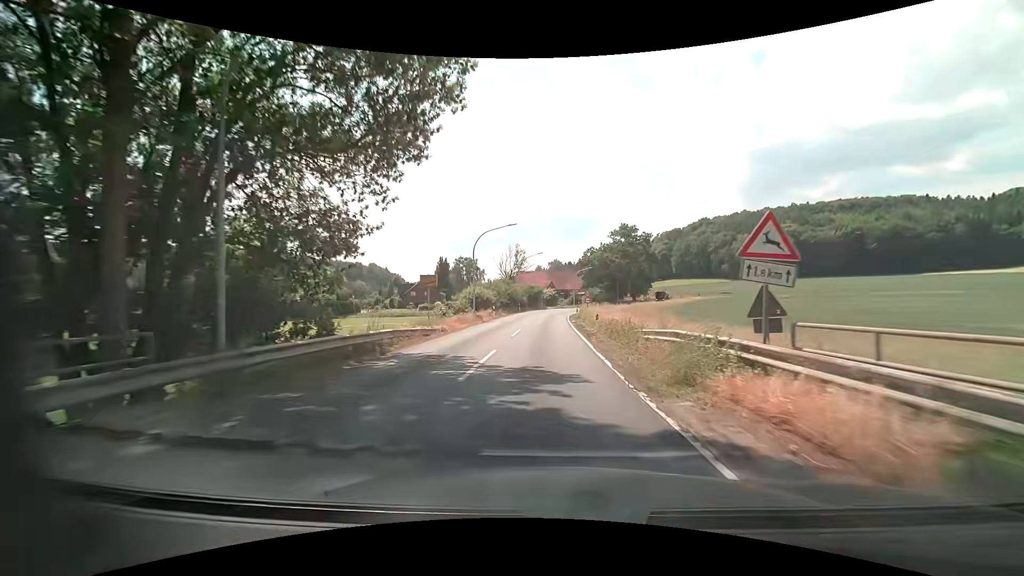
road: secondary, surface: asphalt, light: Day
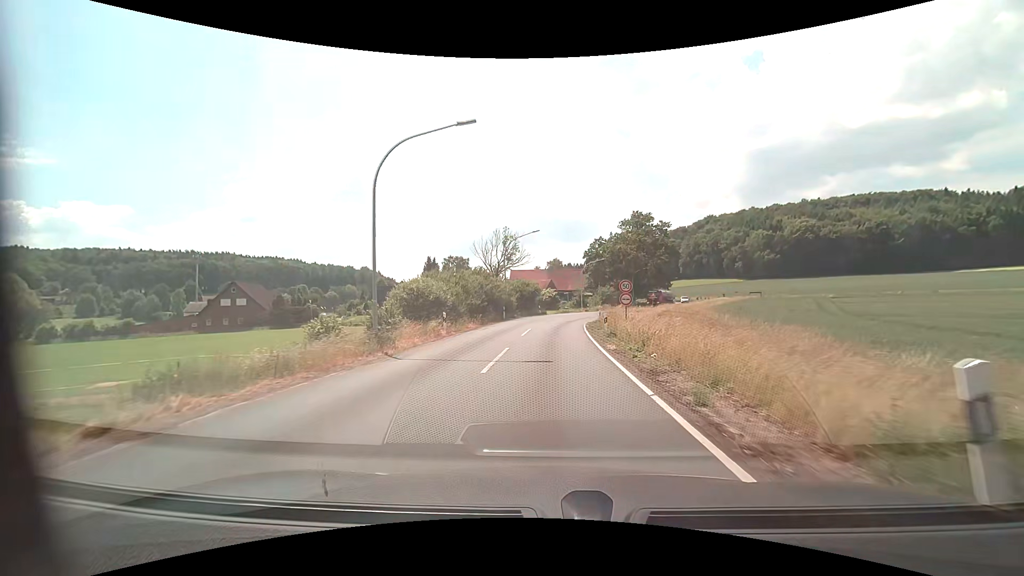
(-0.1, +22.3) m; 0°
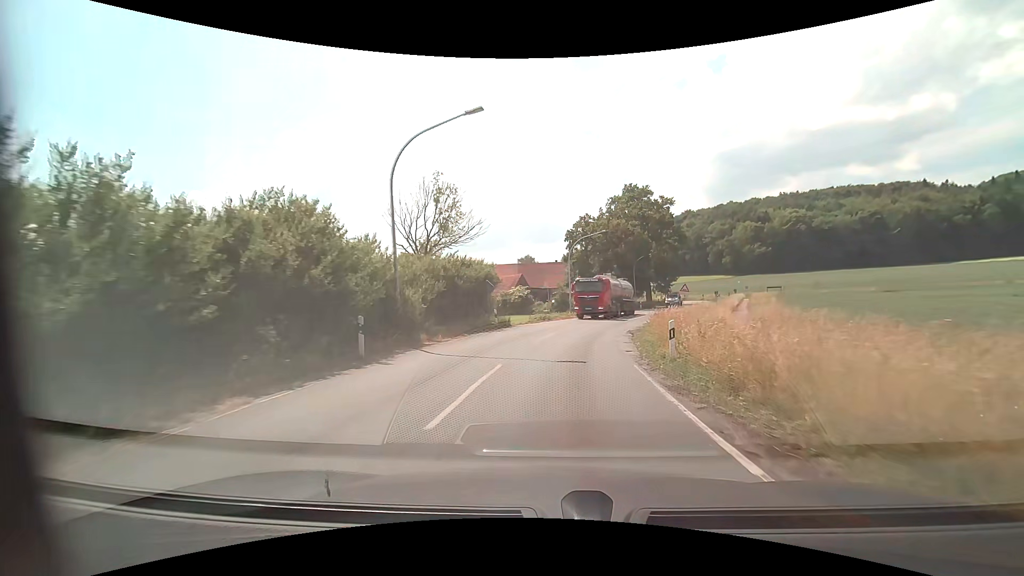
(+0.3, +28.4) m; +3°
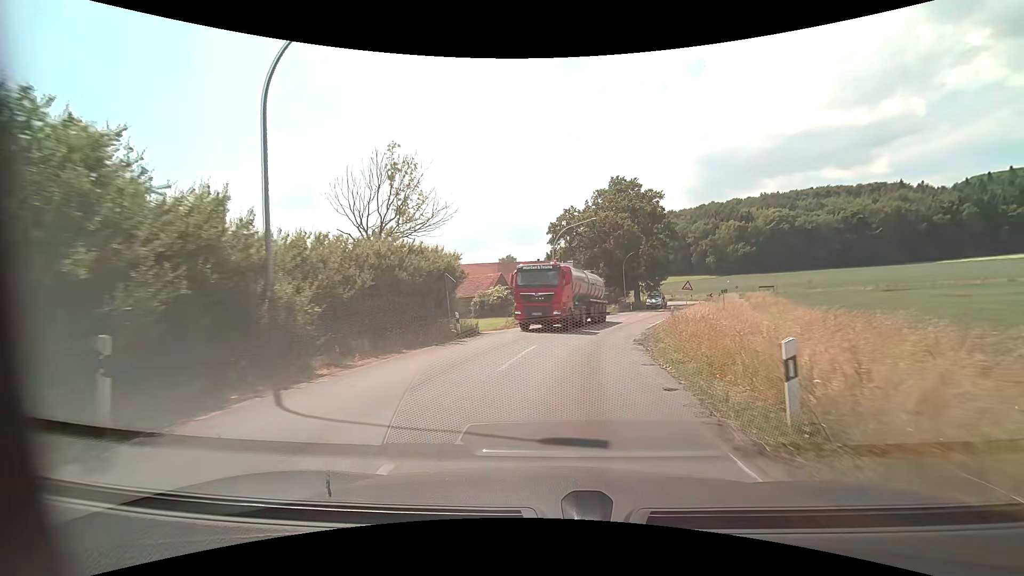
(+0.1, +6.9) m; +2°
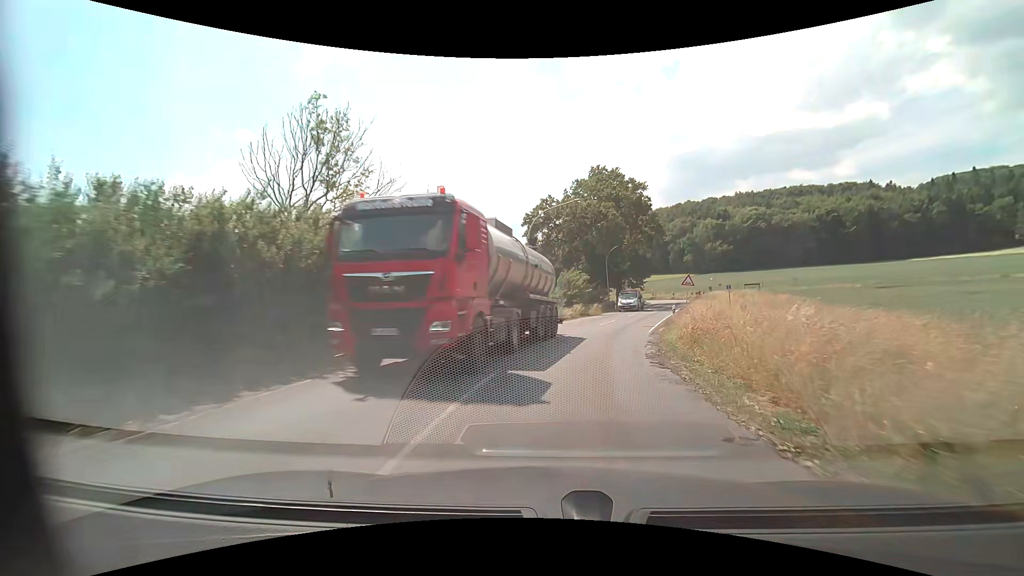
(+0.2, +6.8) m; +3°
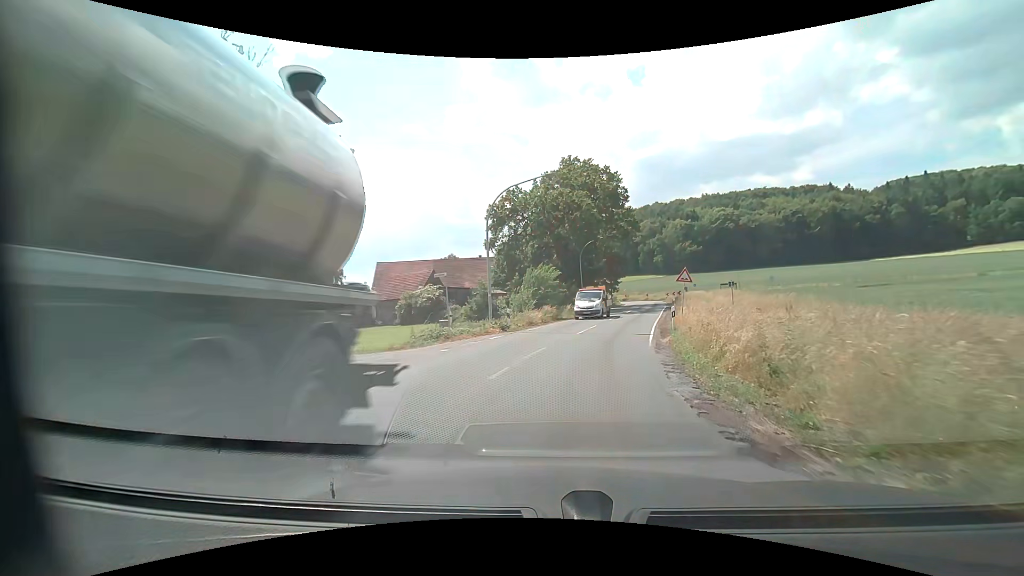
(+0.2, +6.7) m; +3°
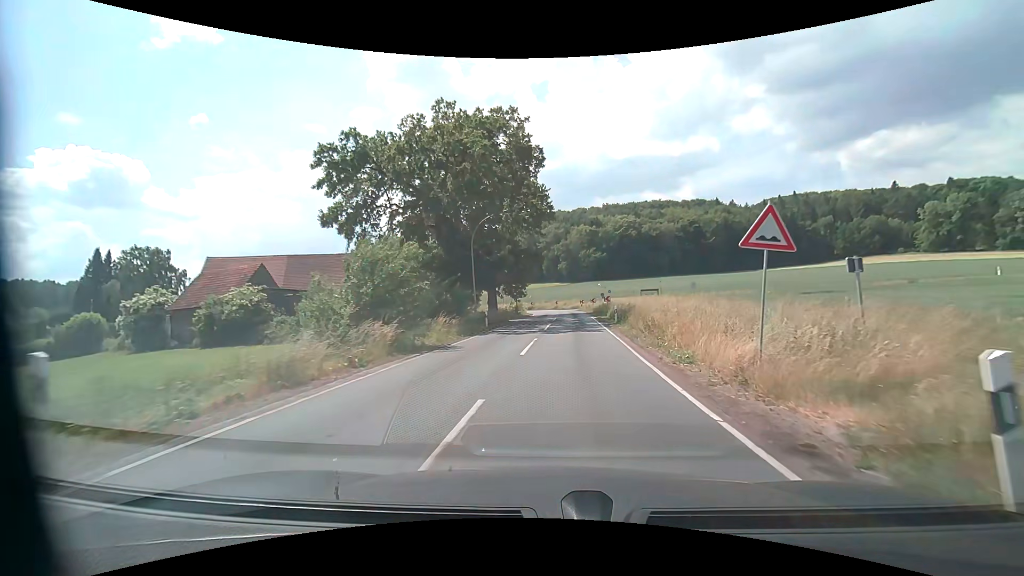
(+1.8, +19.1) m; +11°
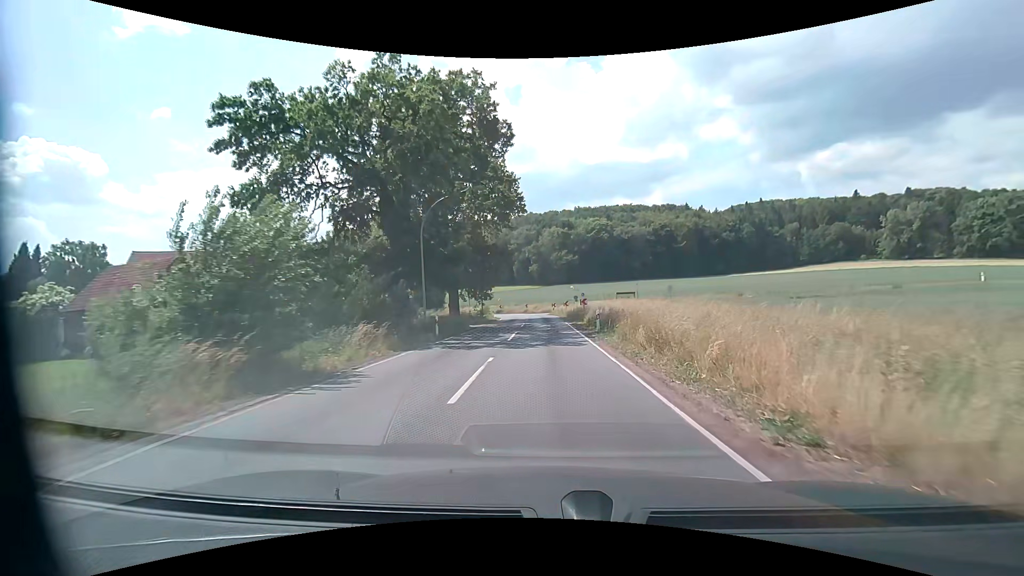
(+0.2, +6.2) m; +4°
